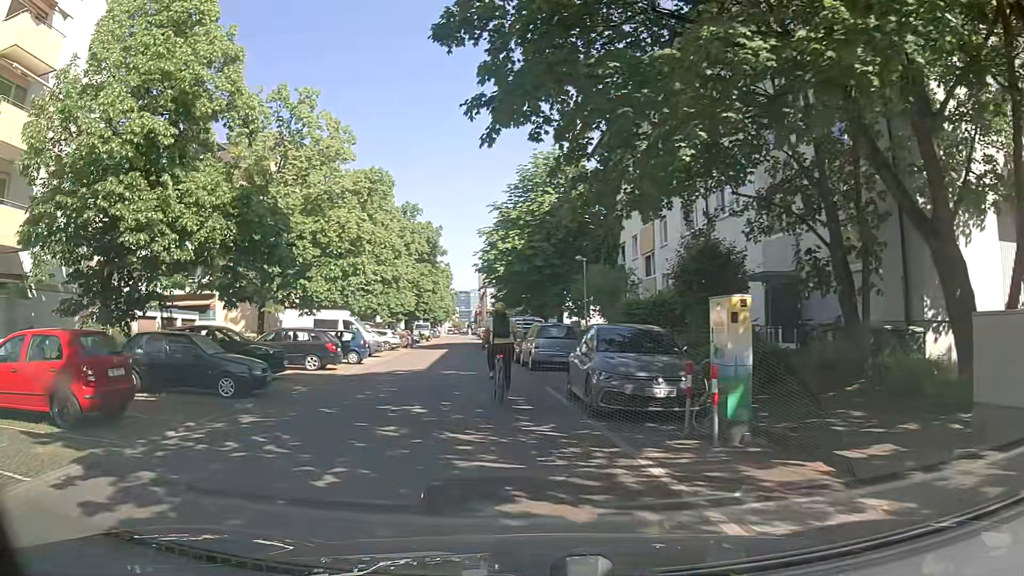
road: residential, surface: asphalt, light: Day
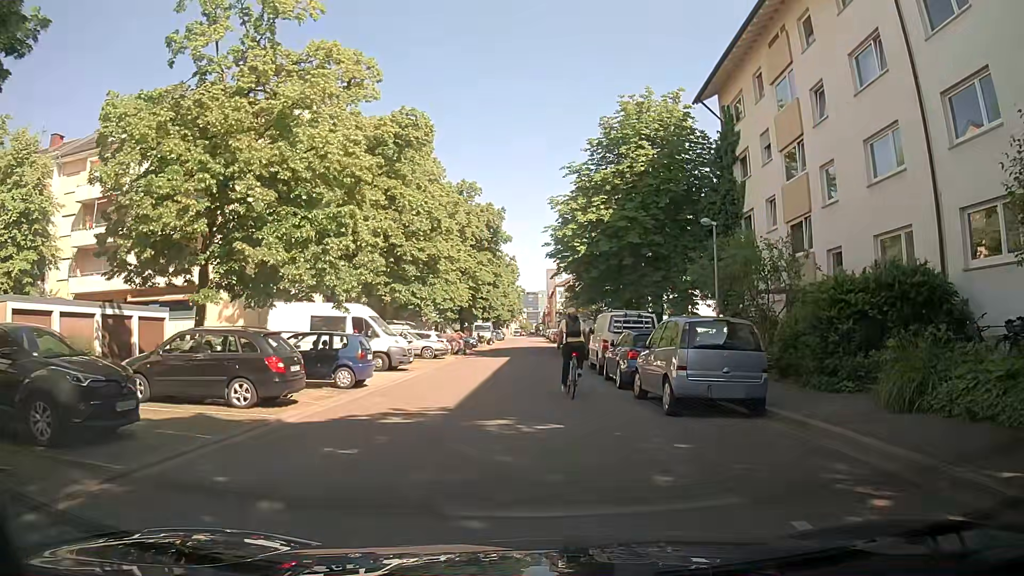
(-1.1, +11.6) m; -6°
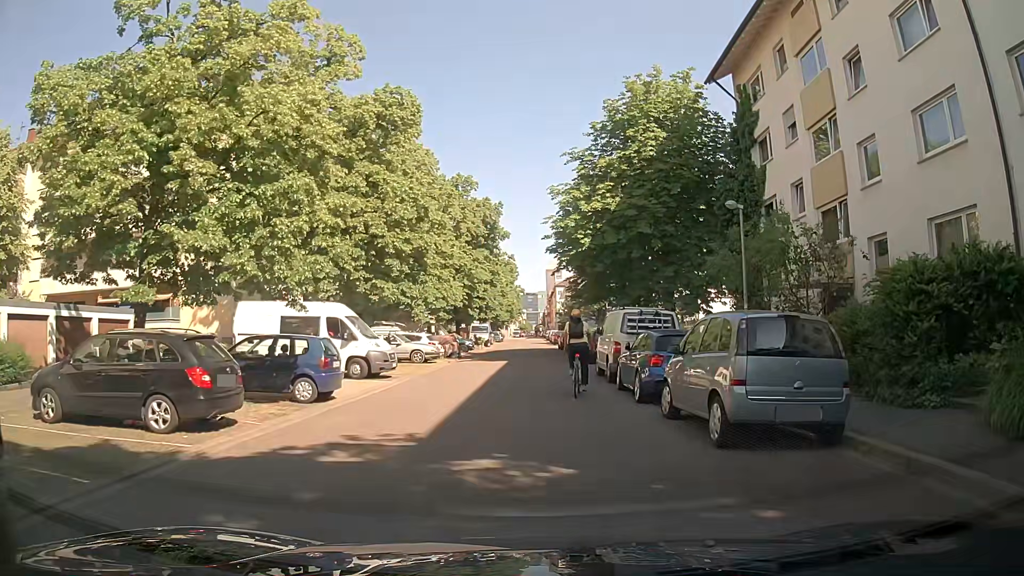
(0.0, +3.0) m; +1°
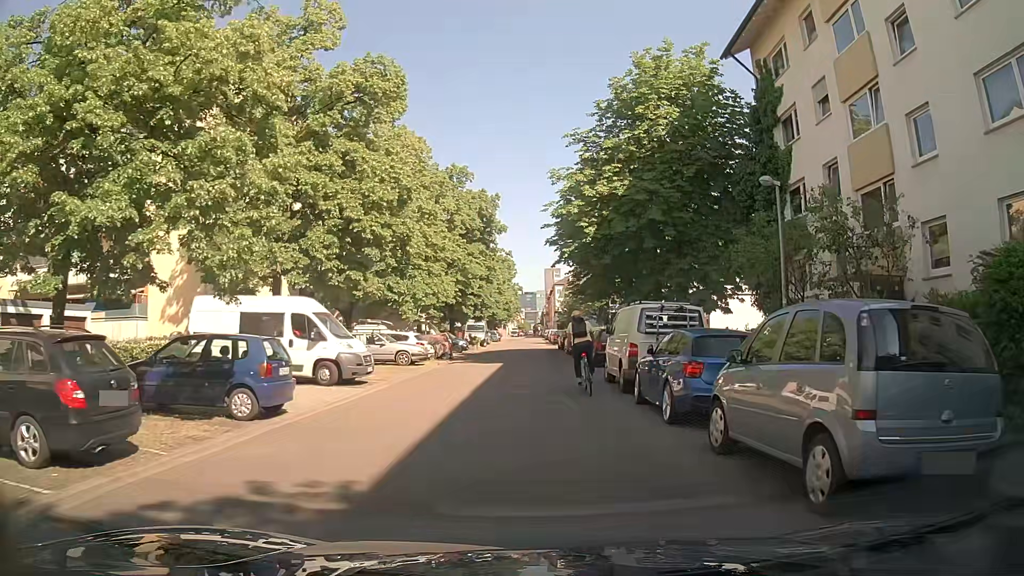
(0.0, +3.1) m; -2°
